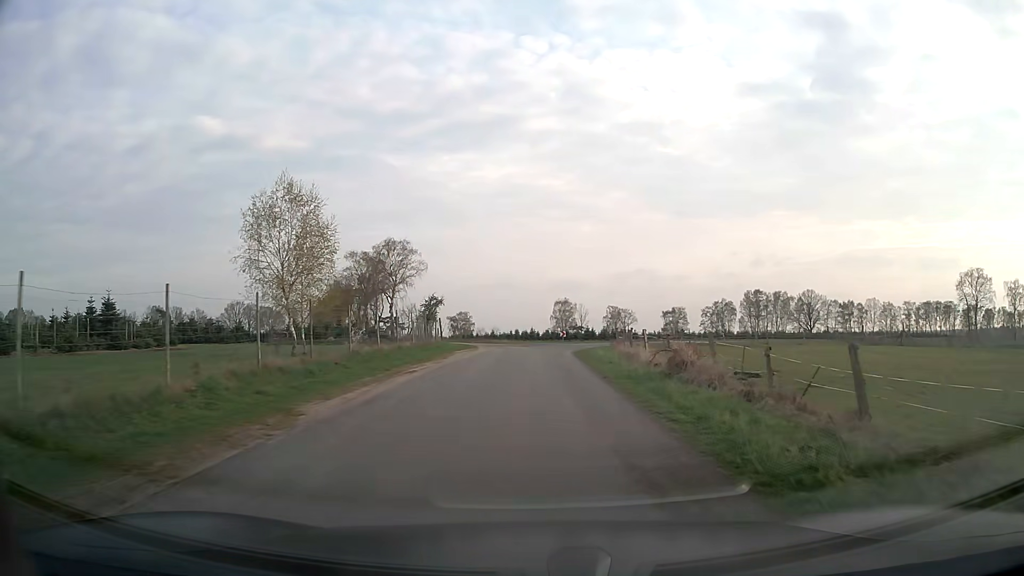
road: unclassified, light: Day
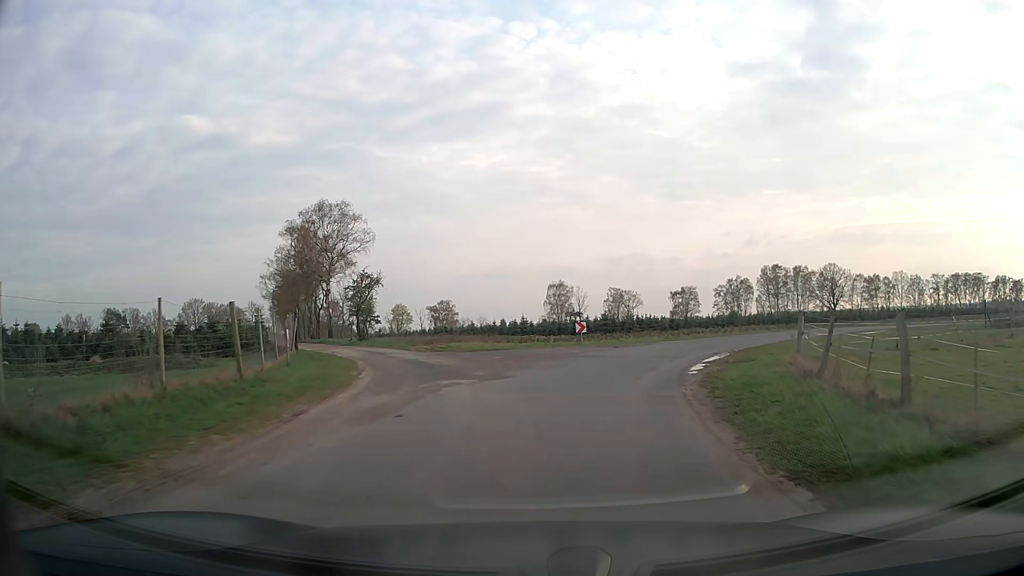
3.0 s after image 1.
(+0.1, +30.0) m; +1°
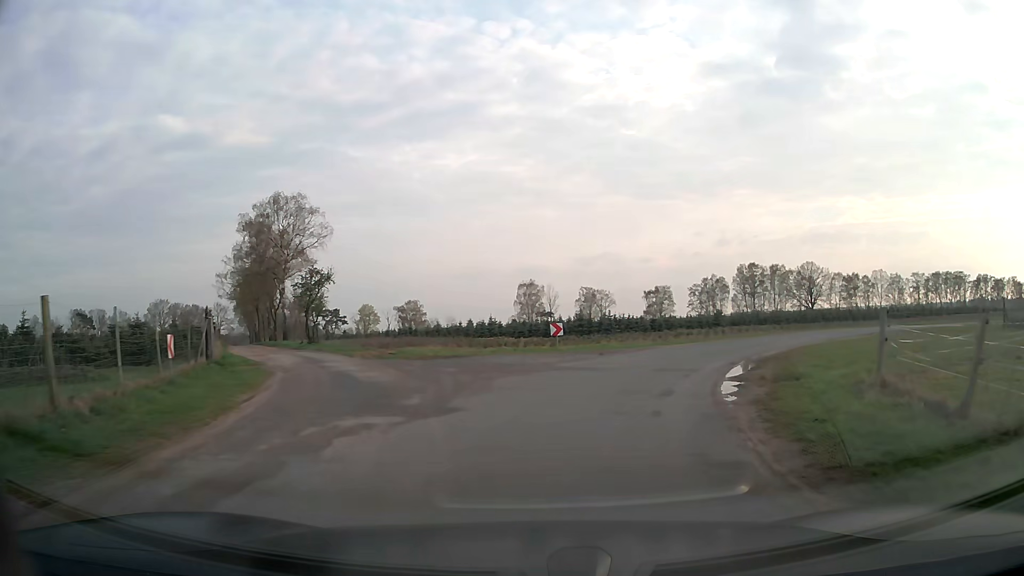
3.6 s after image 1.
(+0.1, +5.5) m; +2°
(+1, +10) (+4, +19) (+10, +28) (+17, +34) (+25, +40) (+34, +45) (+42, +50) (+51, +56) (+59, +61) (+68, +66) m
